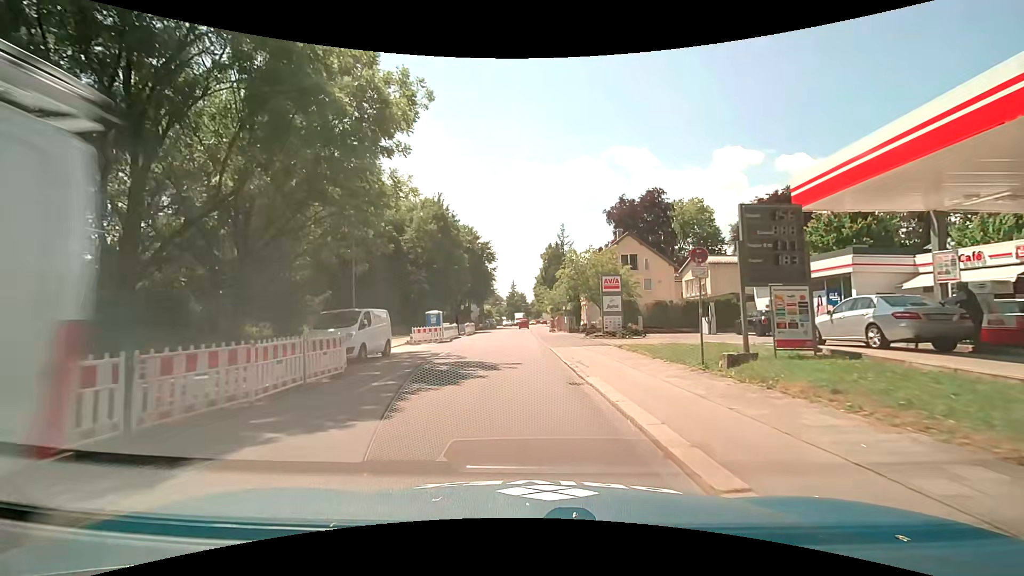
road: secondary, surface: asphalt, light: Day
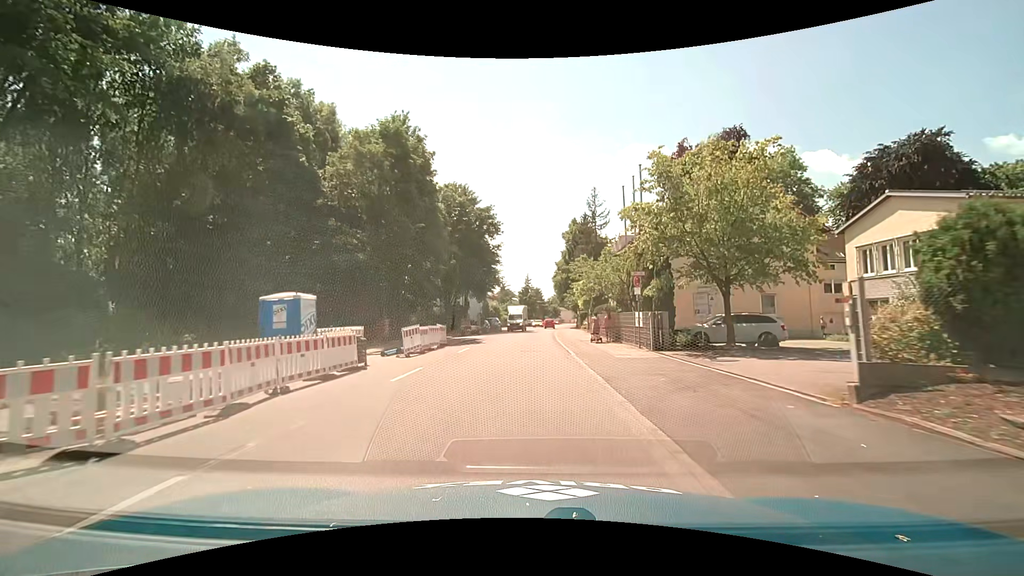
(-0.5, +27.4) m; -1°
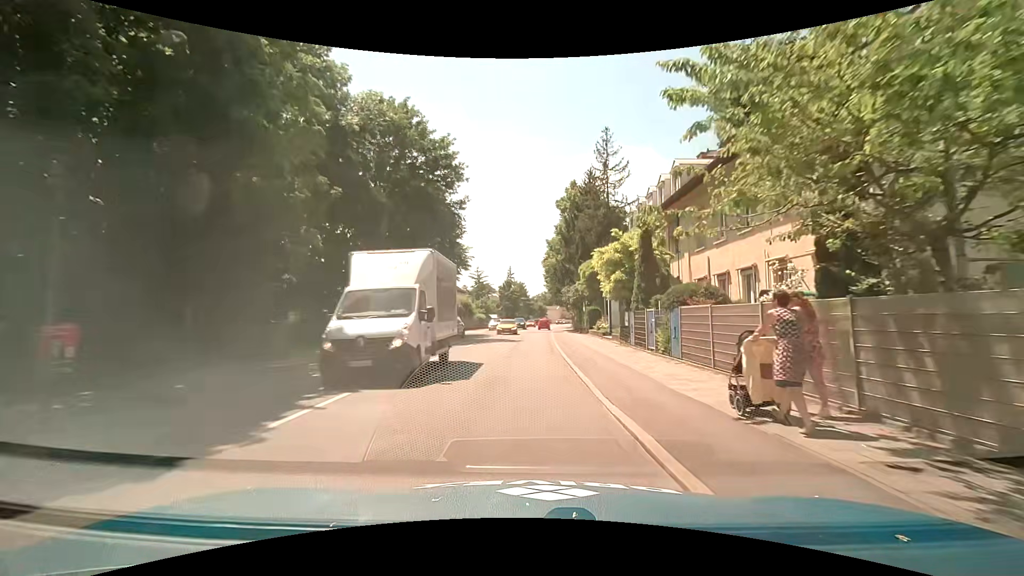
(+0.1, +23.4) m; +1°
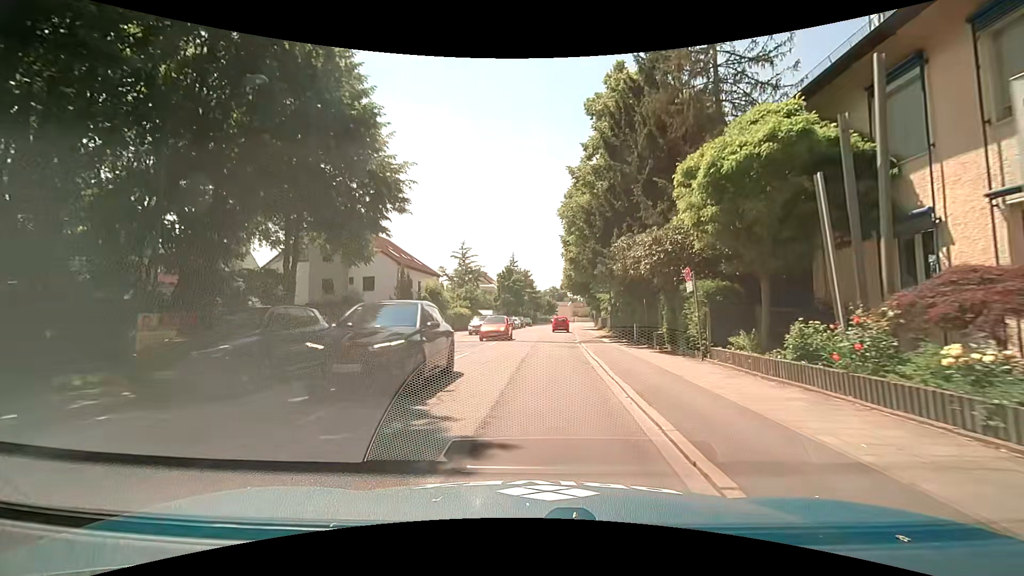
(+0.3, +27.6) m; 0°
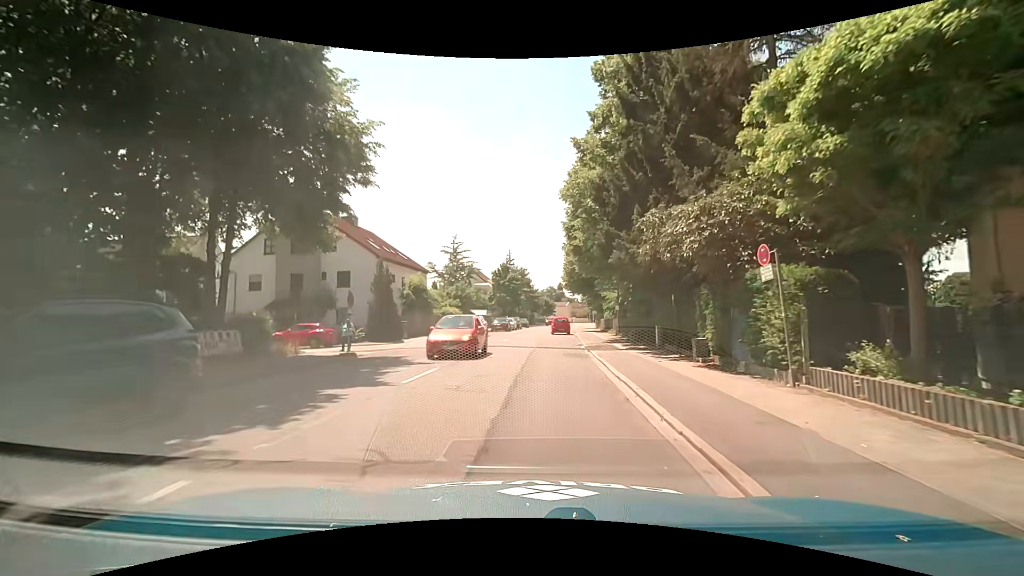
(0.0, +5.1) m; 0°
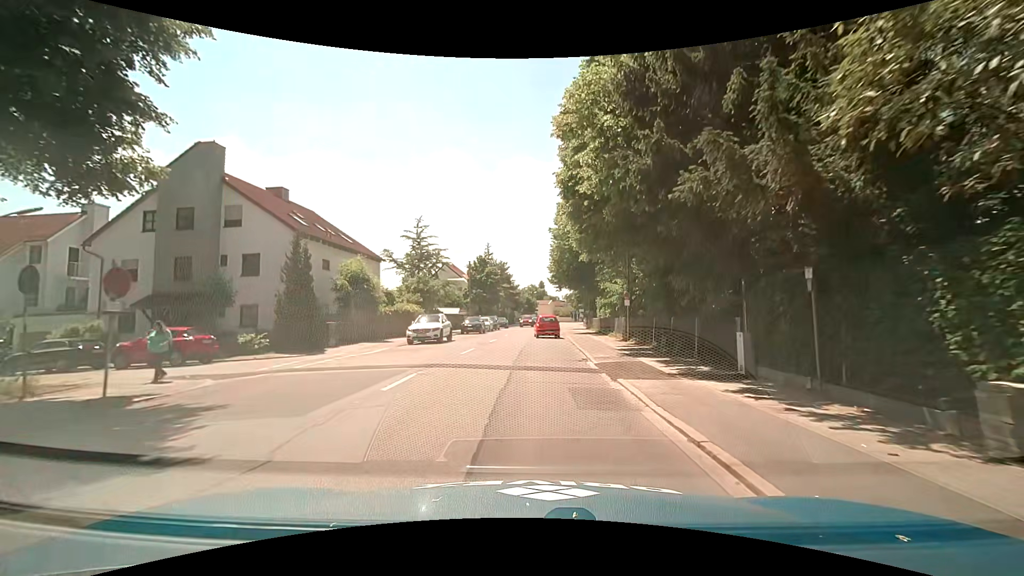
(+0.1, +10.0) m; +1°
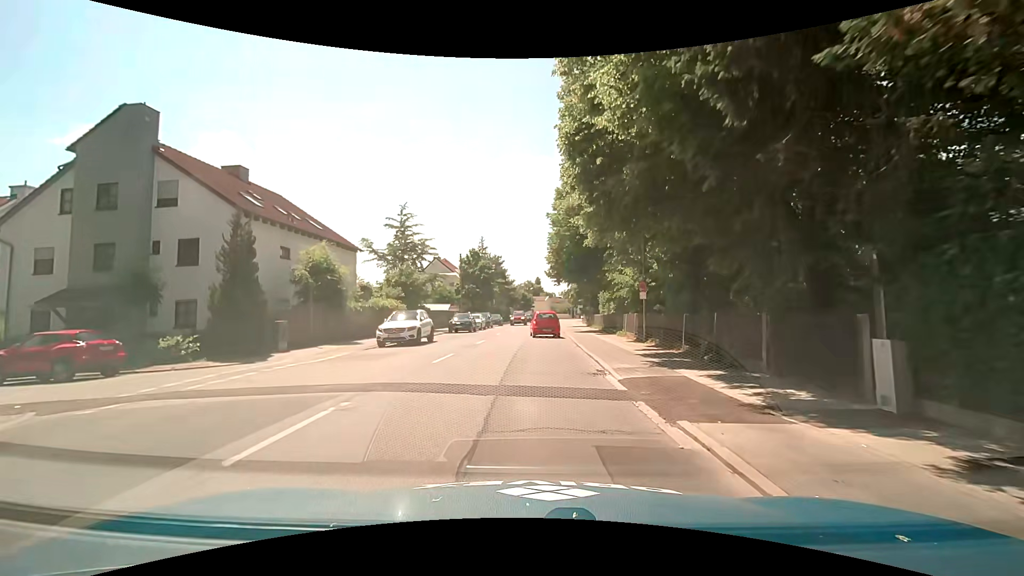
(+0.1, +4.5) m; +2°
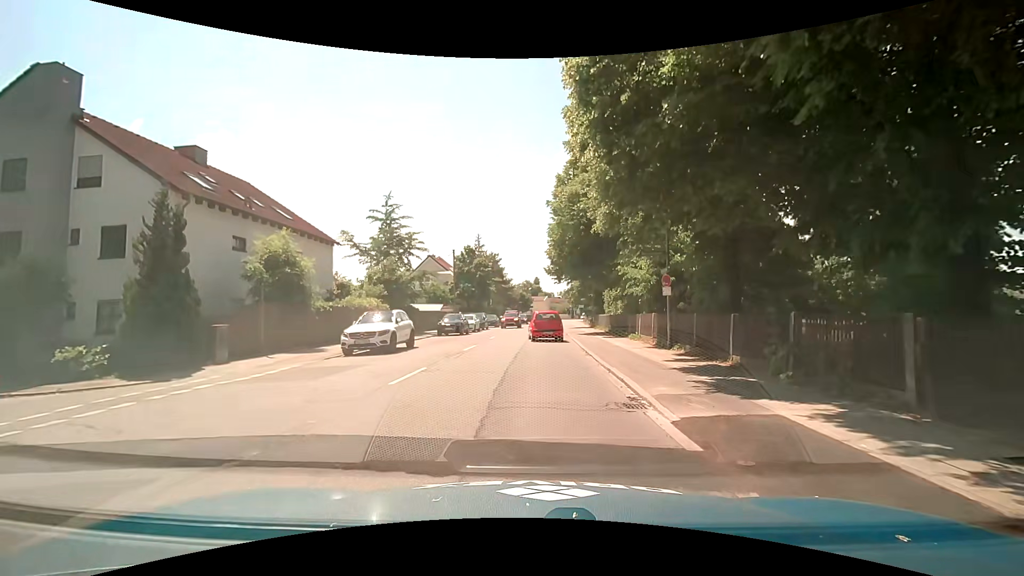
(0.0, +3.9) m; -1°
